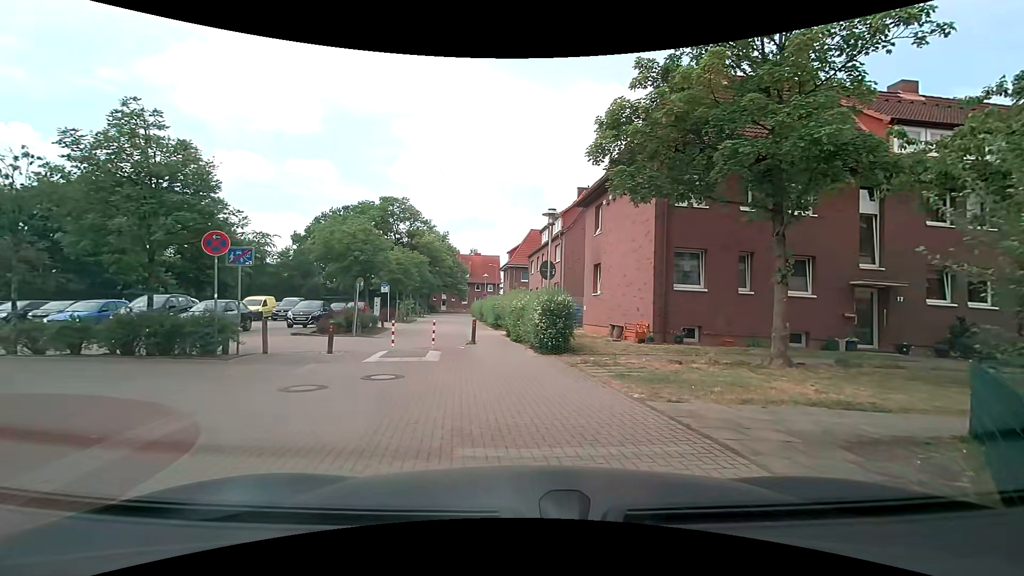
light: Day
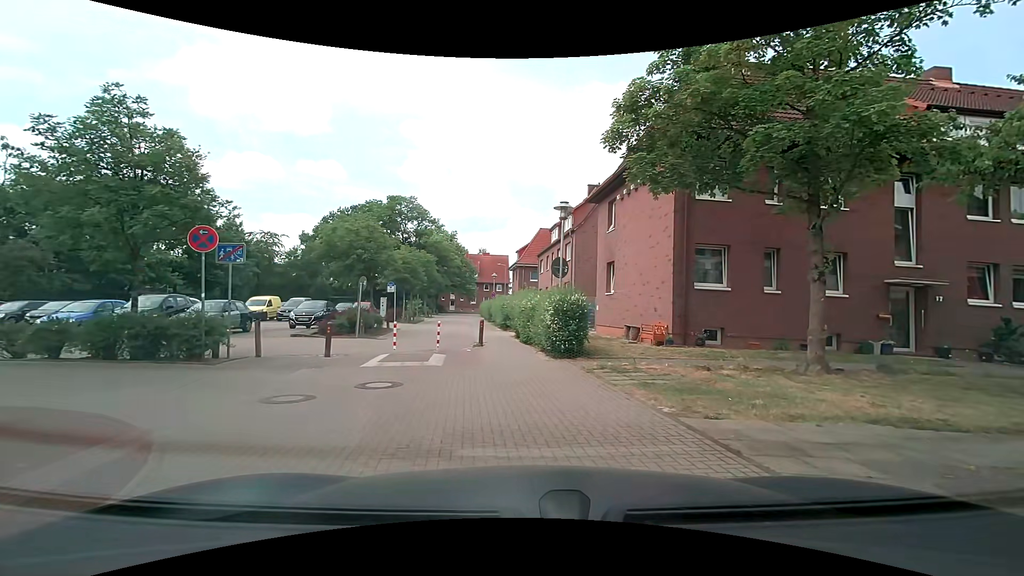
(0.0, +1.0) m; 0°
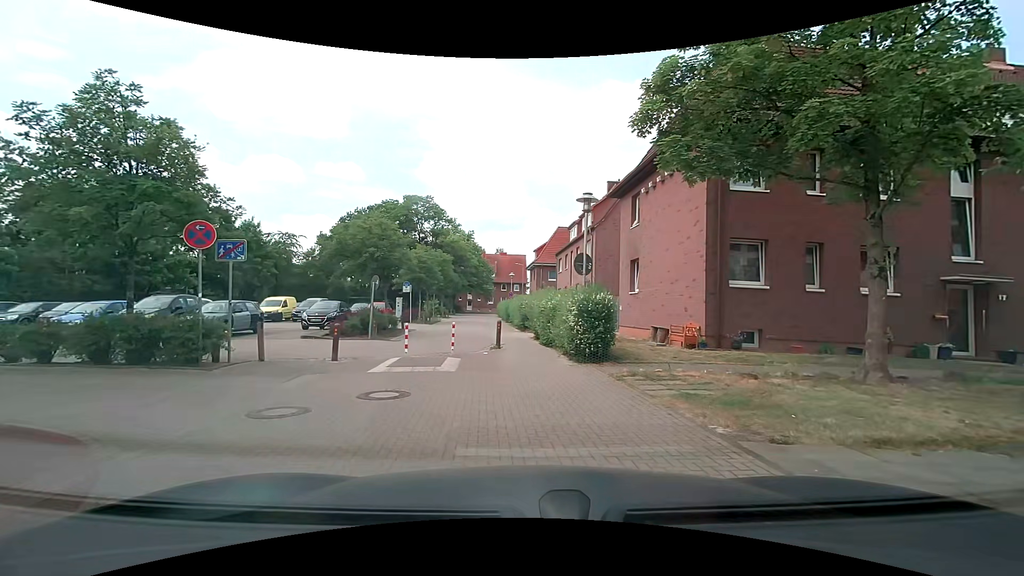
(0.0, +1.0) m; 0°
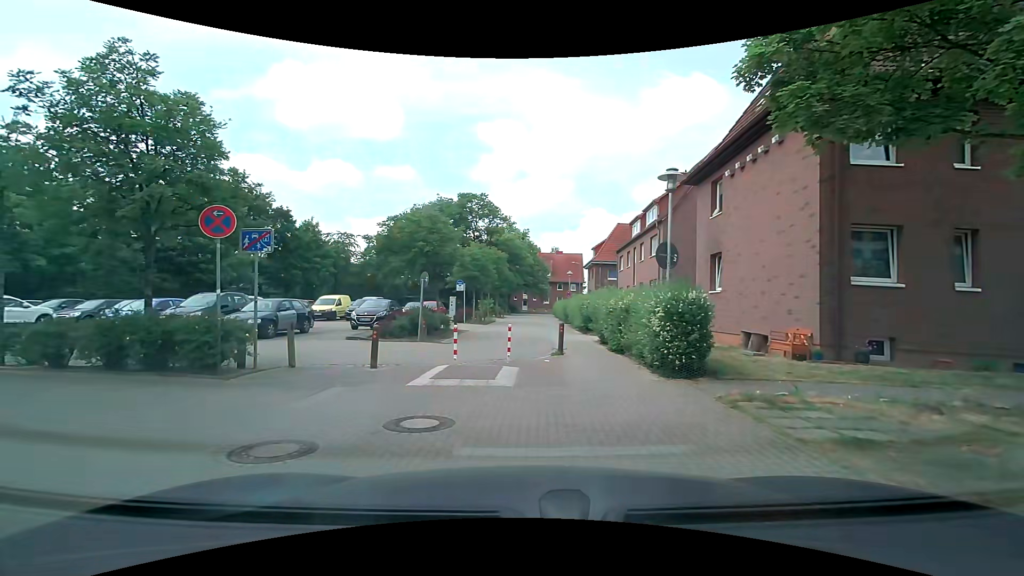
(-0.2, +2.1) m; -6°
